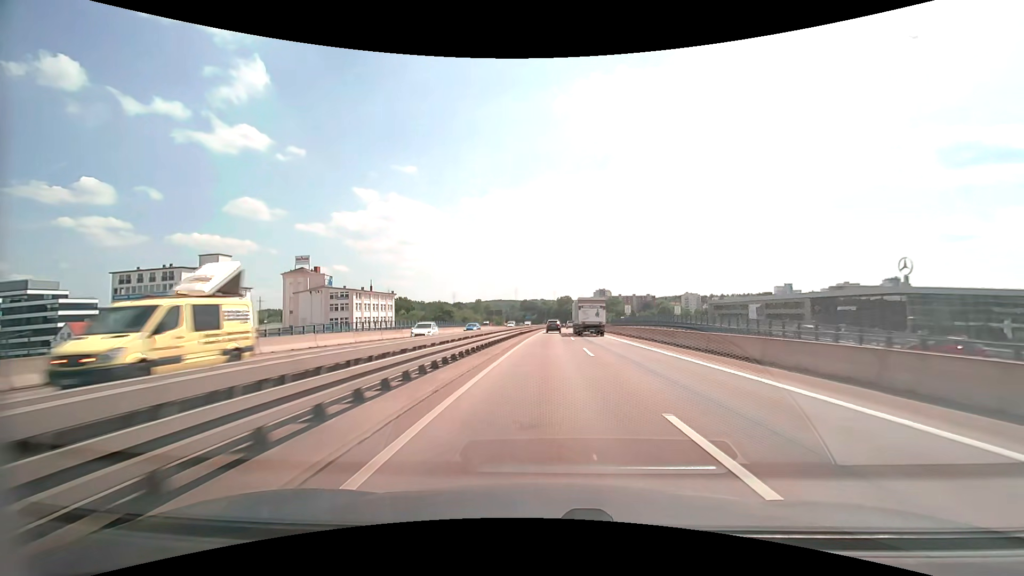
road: motorway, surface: asphalt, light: Day
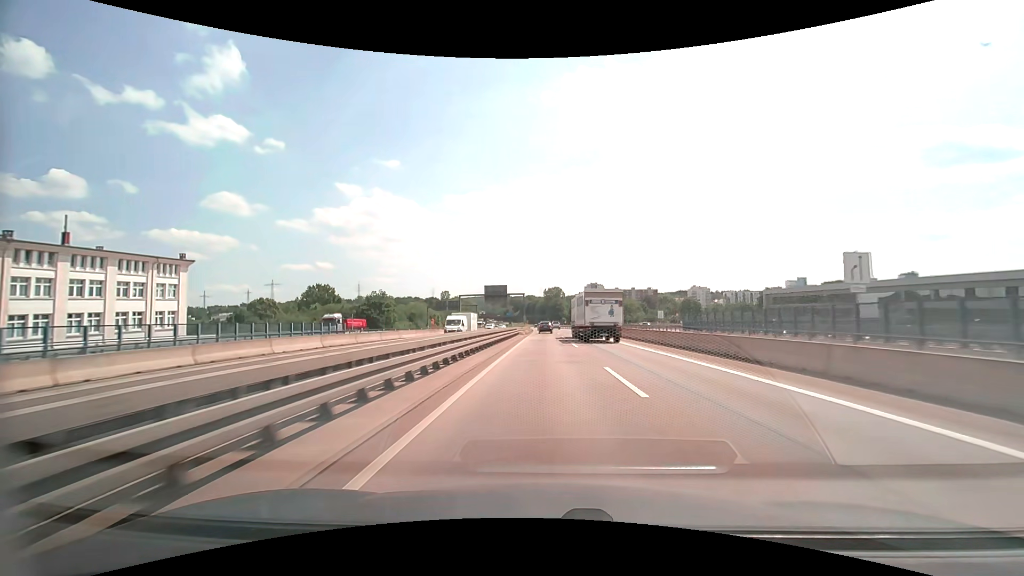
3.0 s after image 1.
(+1.7, +82.5) m; +2°
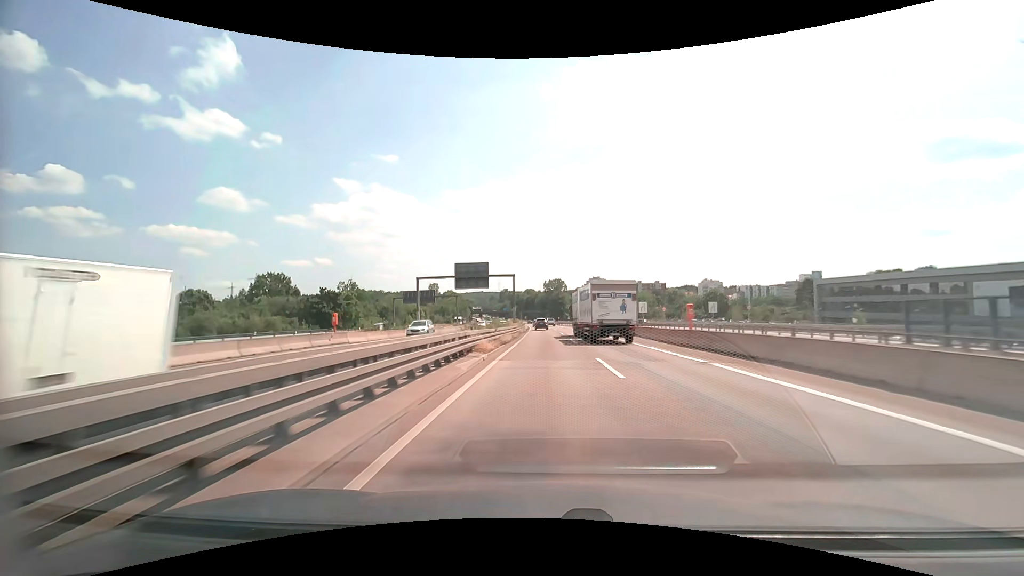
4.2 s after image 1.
(0.0, +33.2) m; 0°
(0, +10) (0, +20) (0, +30) (0, +40) (0, +50) (0, +60) (0, +70) (-1, +80) (-1, +90) (-1, +100) m
